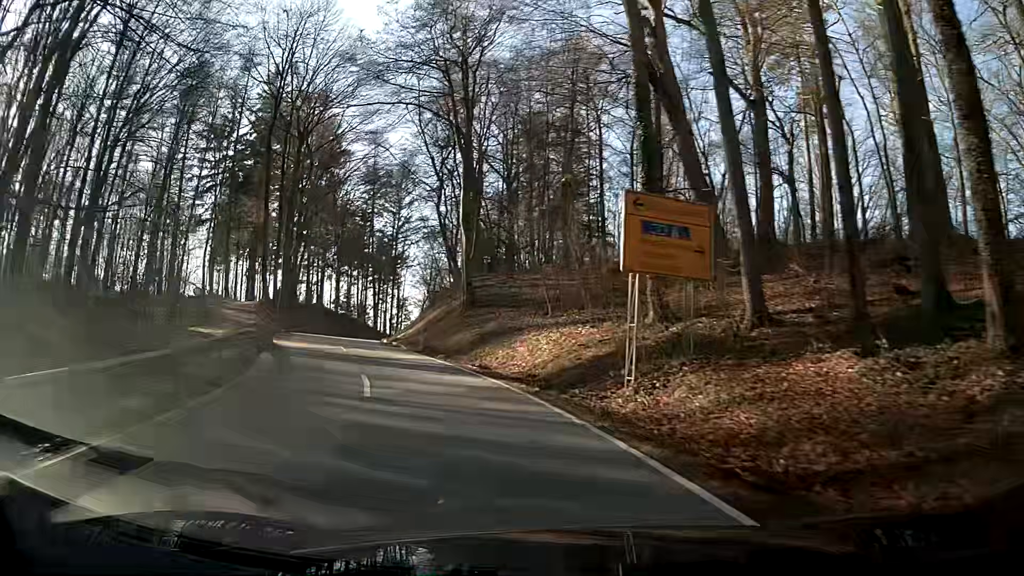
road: secondary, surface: asphalt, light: Day
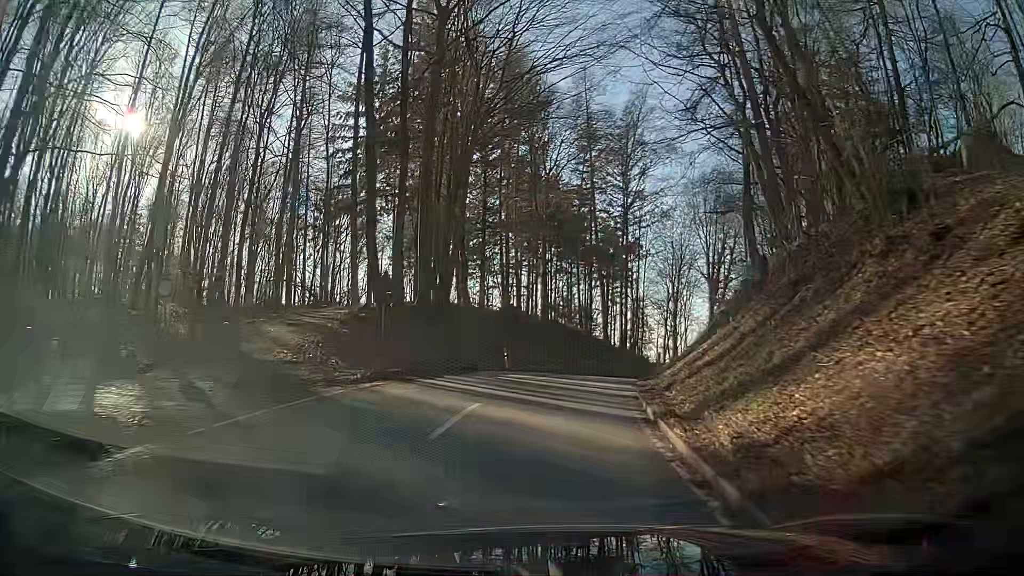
(-5.4, +27.5) m; -16°
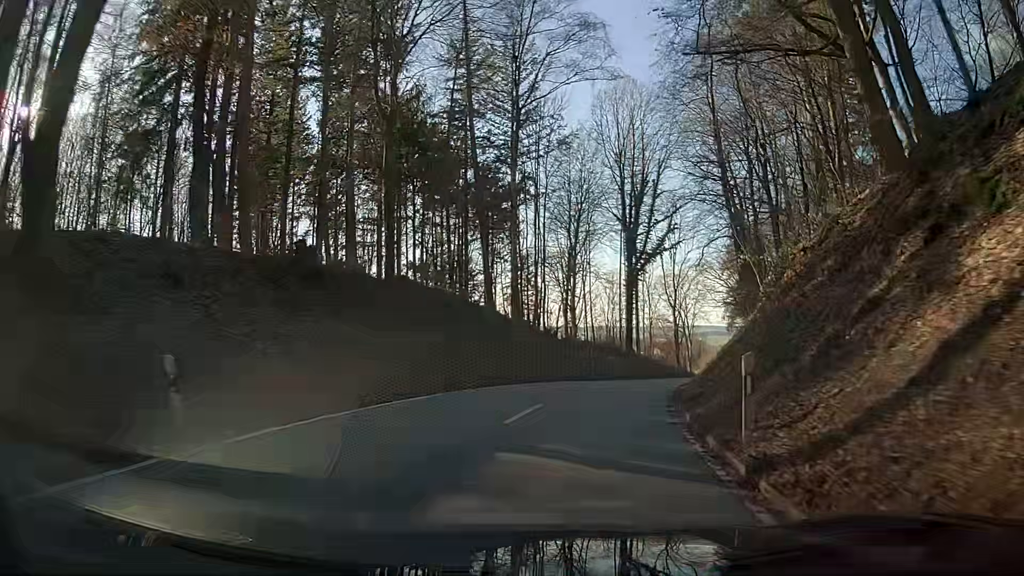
(+1.7, +21.4) m; +11°
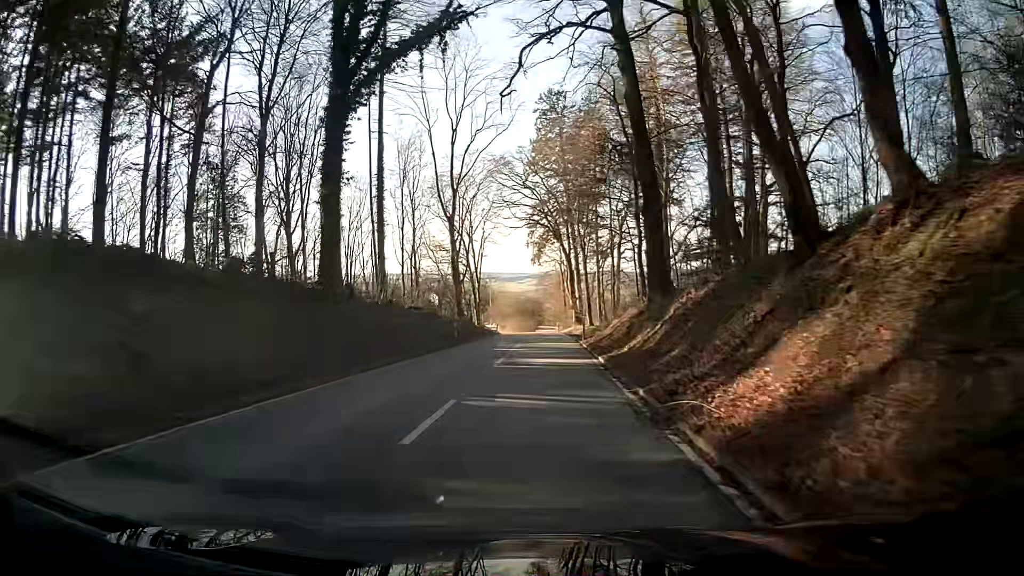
(+7.6, +38.3) m; +16°
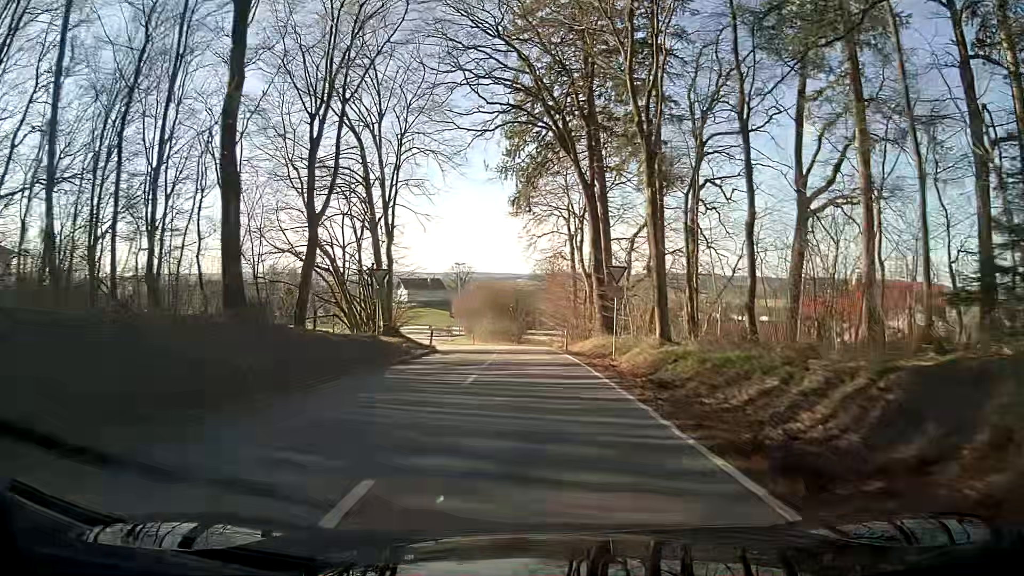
(+1.0, +41.6) m; +2°
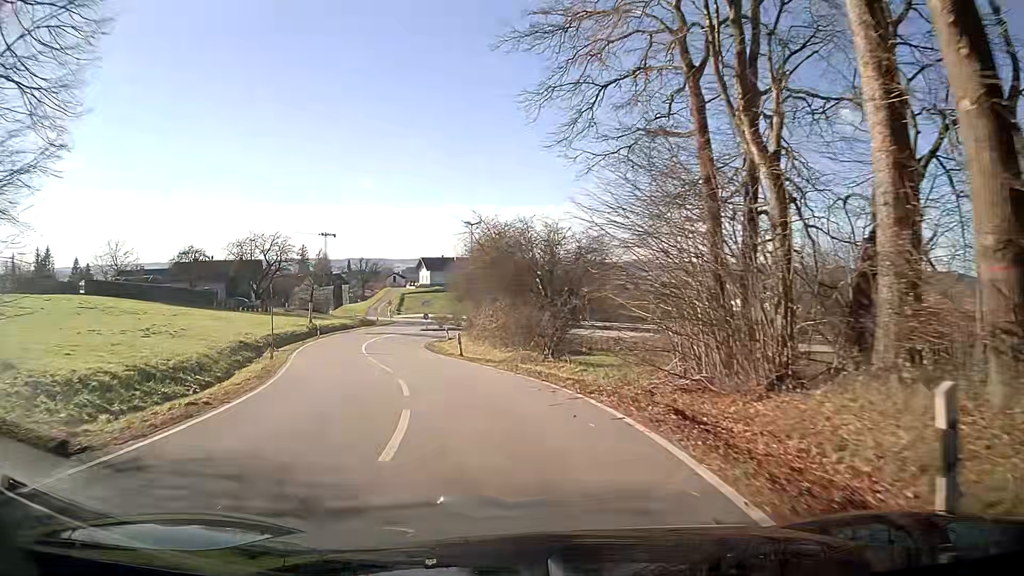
(-0.6, +31.2) m; -5°
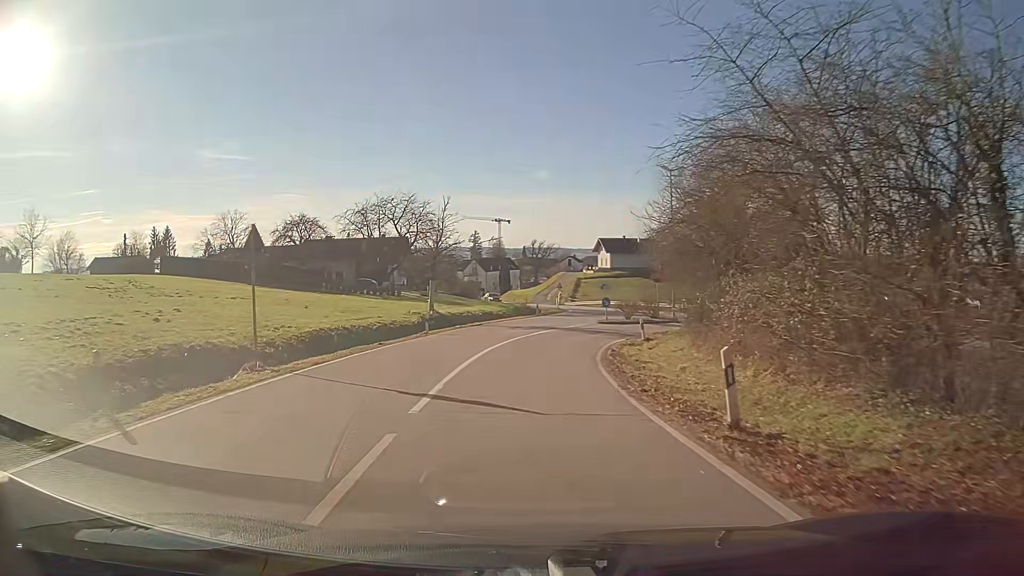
(-2.9, +20.5) m; -15°
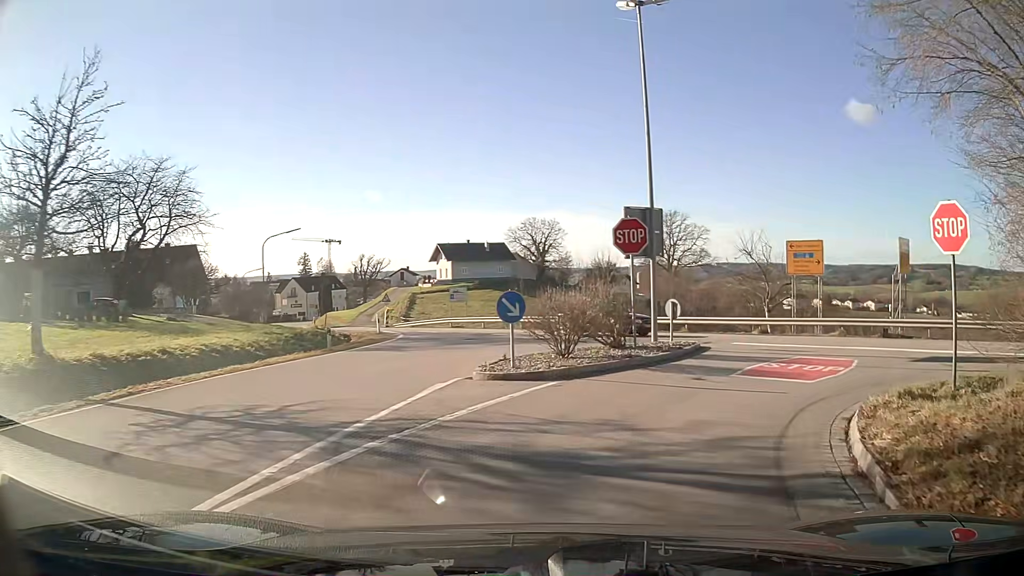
(+2.3, +27.4) m; +18°
